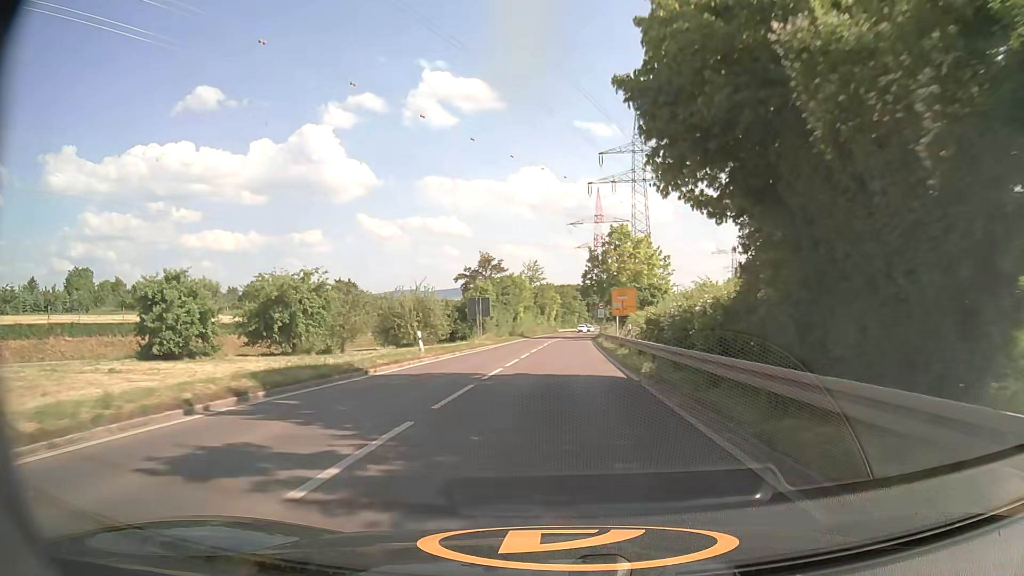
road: secondary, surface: asphalt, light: Day
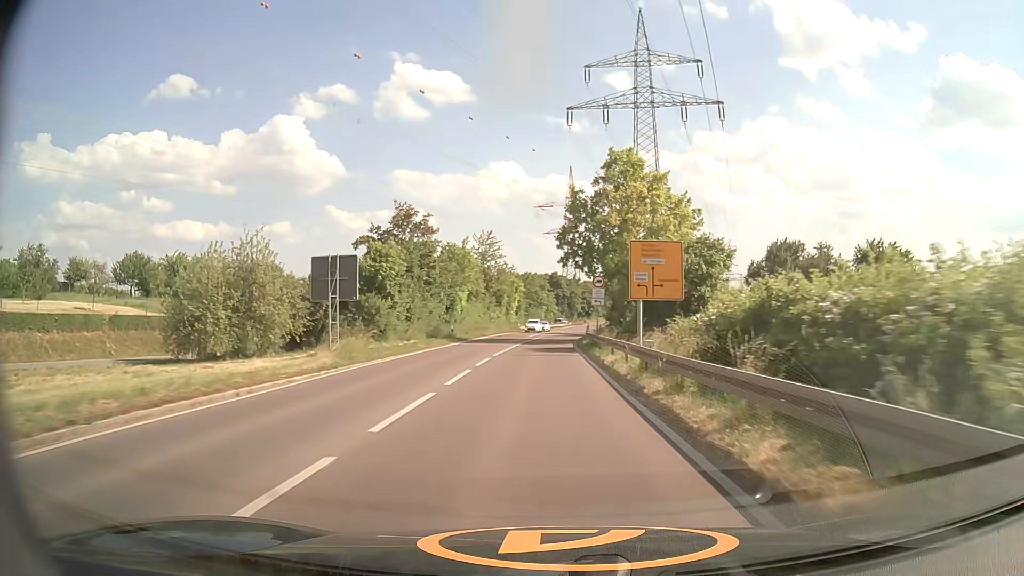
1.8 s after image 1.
(+0.8, +32.5) m; +3°
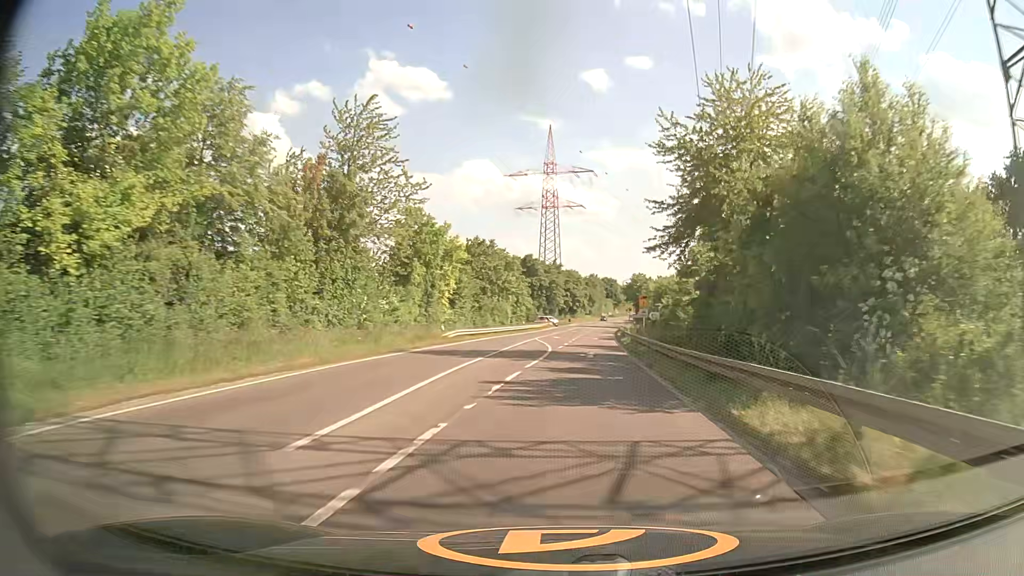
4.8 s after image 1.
(+0.1, +53.6) m; +2°
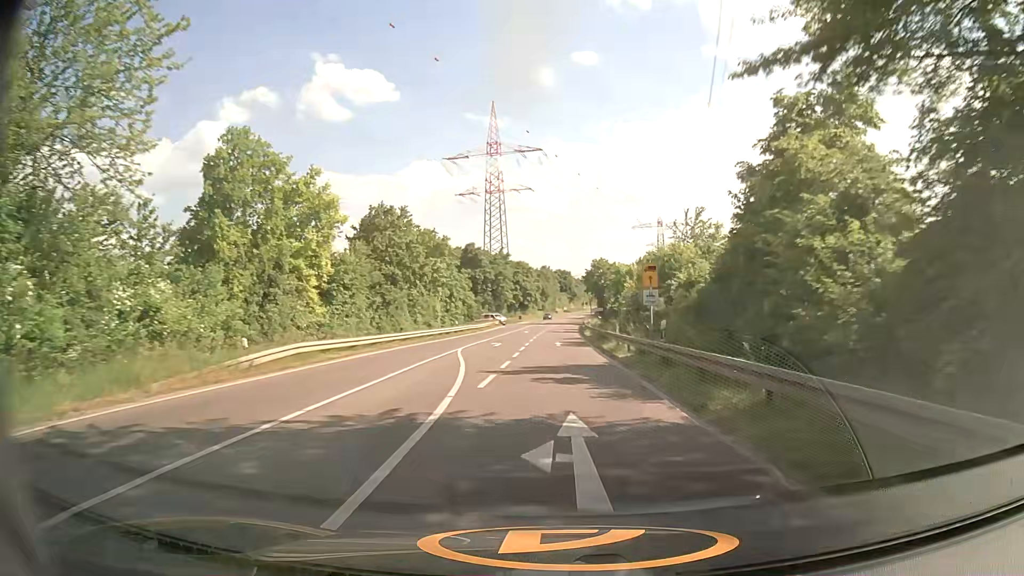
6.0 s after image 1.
(+0.8, +21.5) m; +4°
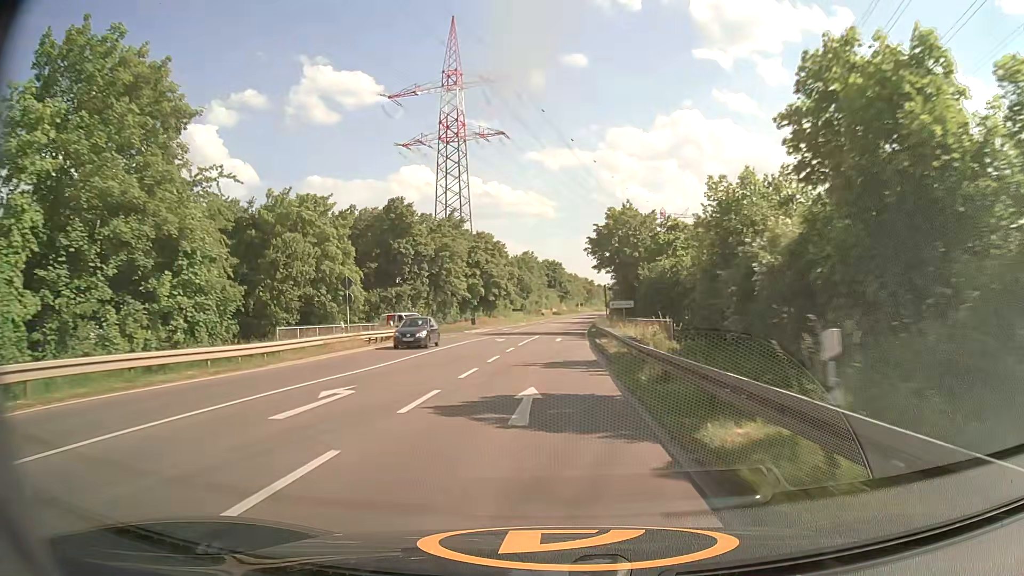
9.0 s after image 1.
(+1.1, +56.0) m; +1°
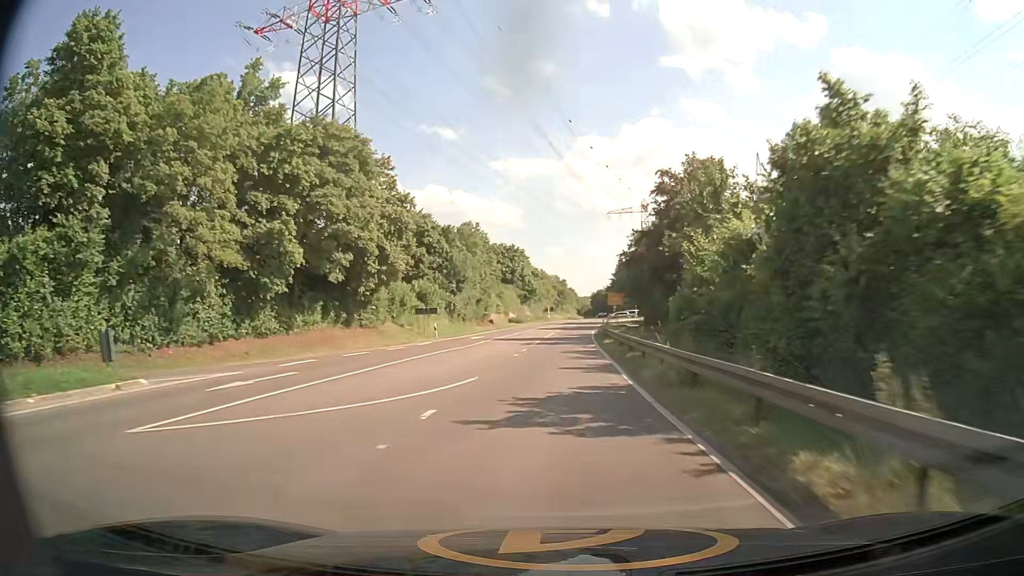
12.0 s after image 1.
(+1.0, +56.7) m; +3°
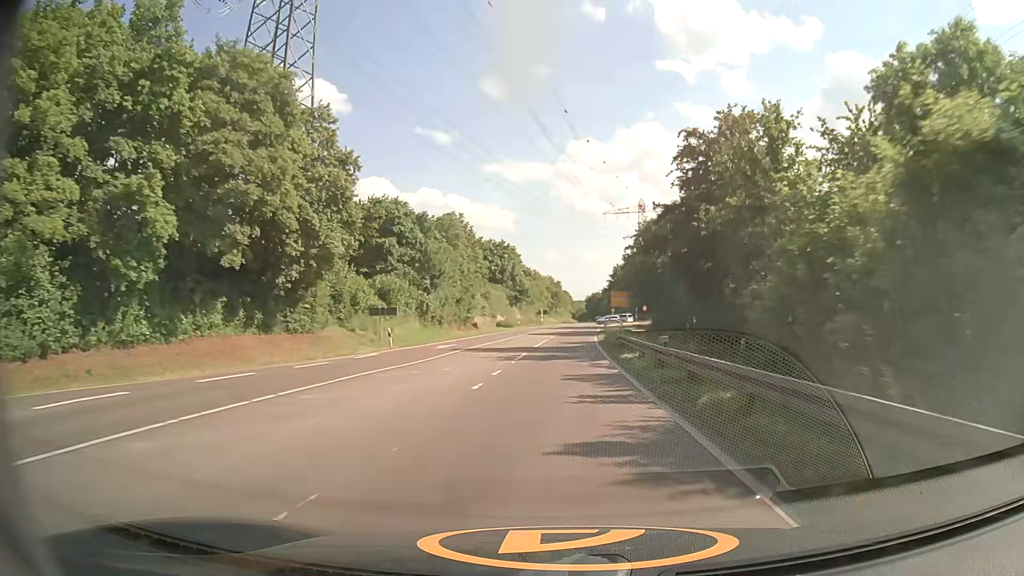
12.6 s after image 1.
(+0.1, +11.5) m; 0°
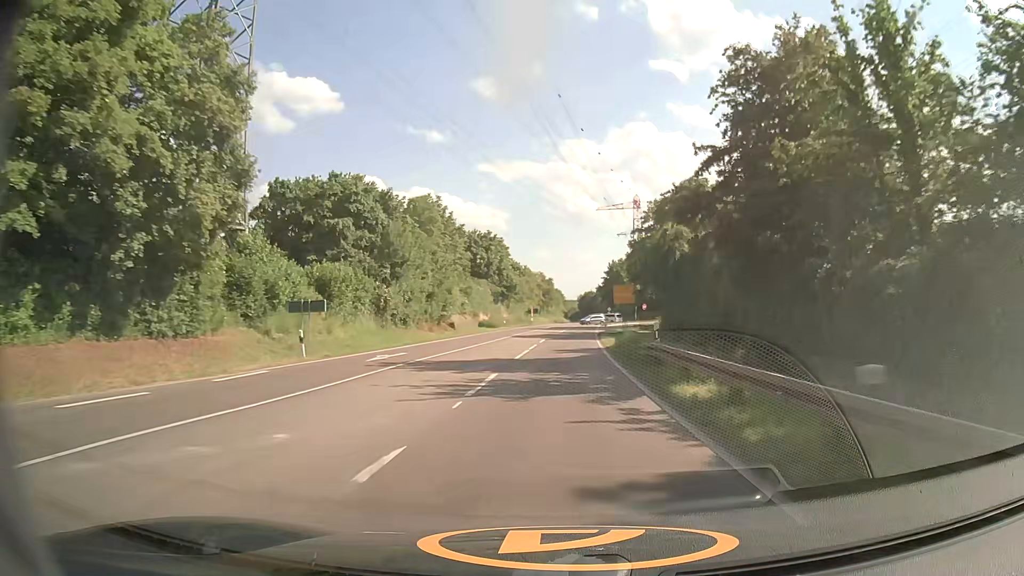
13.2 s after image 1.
(+0.1, +11.5) m; +1°
(0, +10) (0, +20) (0, +30) (+1, +40) (+1, +50) (+2, +60) (+3, +70) (+3, +80) (+4, +90) (+5, +100) m
